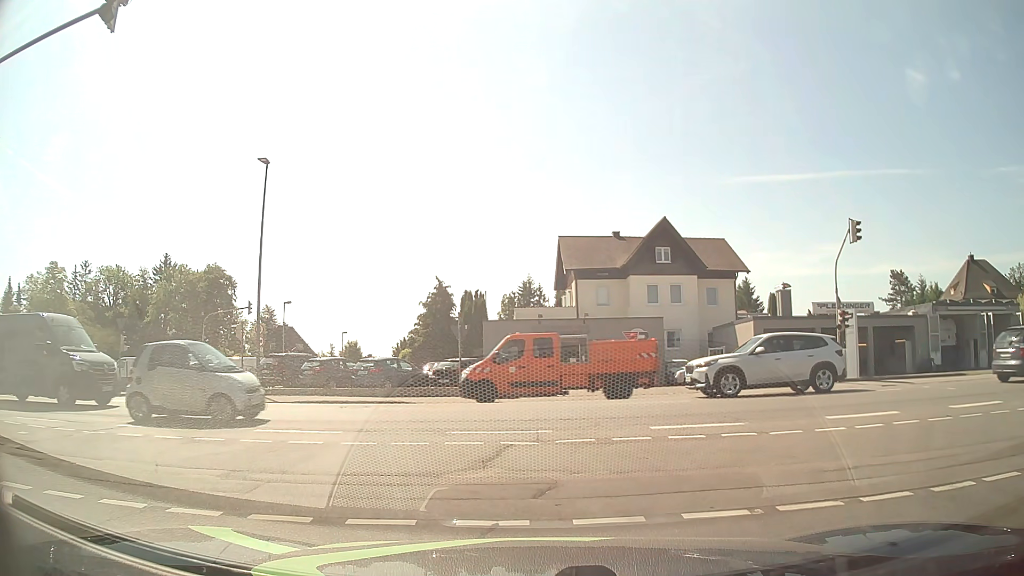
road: residential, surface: asphalt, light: Day
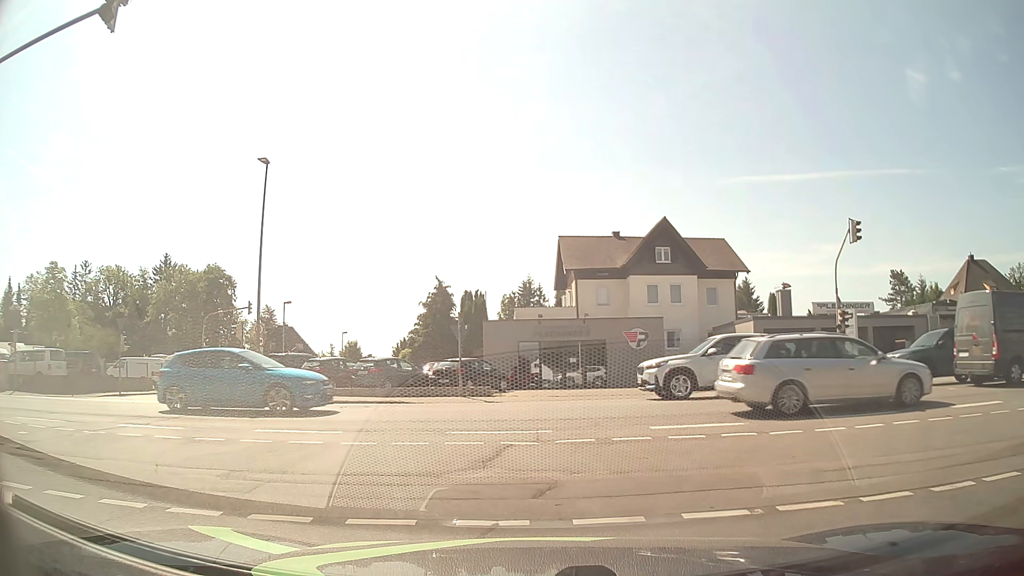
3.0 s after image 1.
(0.0, 0.0) m; 0°
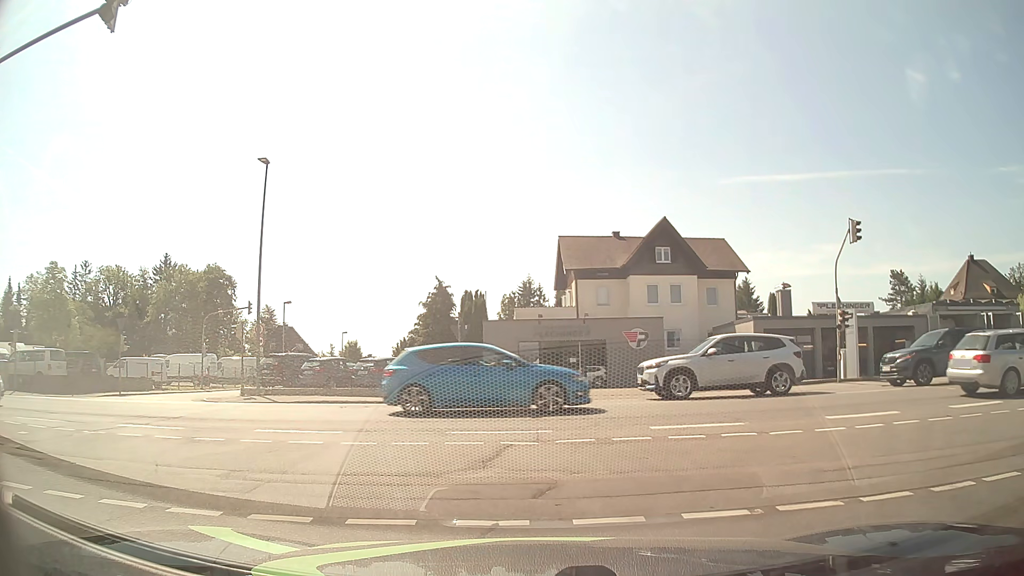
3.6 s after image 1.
(0.0, 0.0) m; 0°
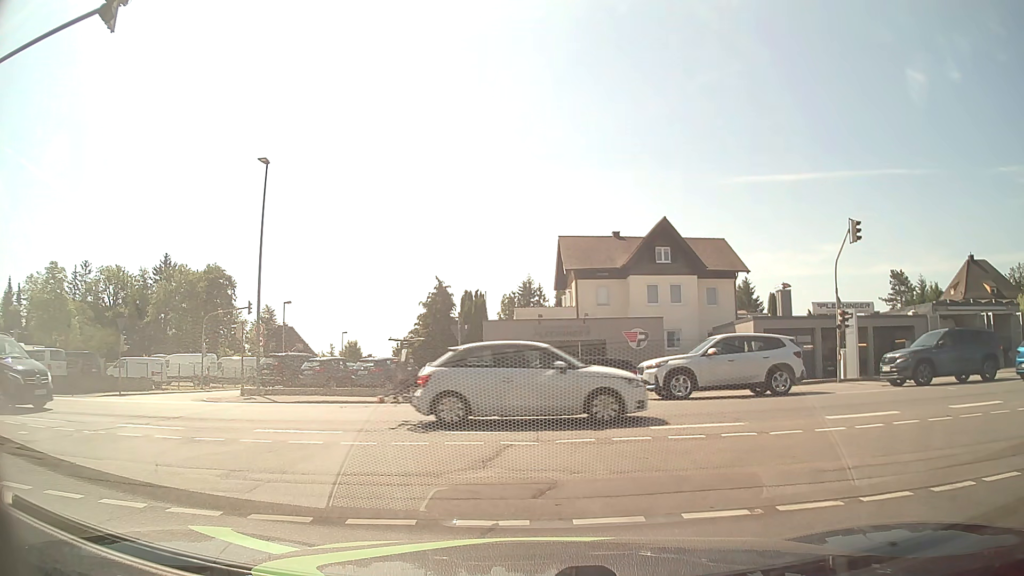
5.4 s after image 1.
(0.0, 0.0) m; 0°
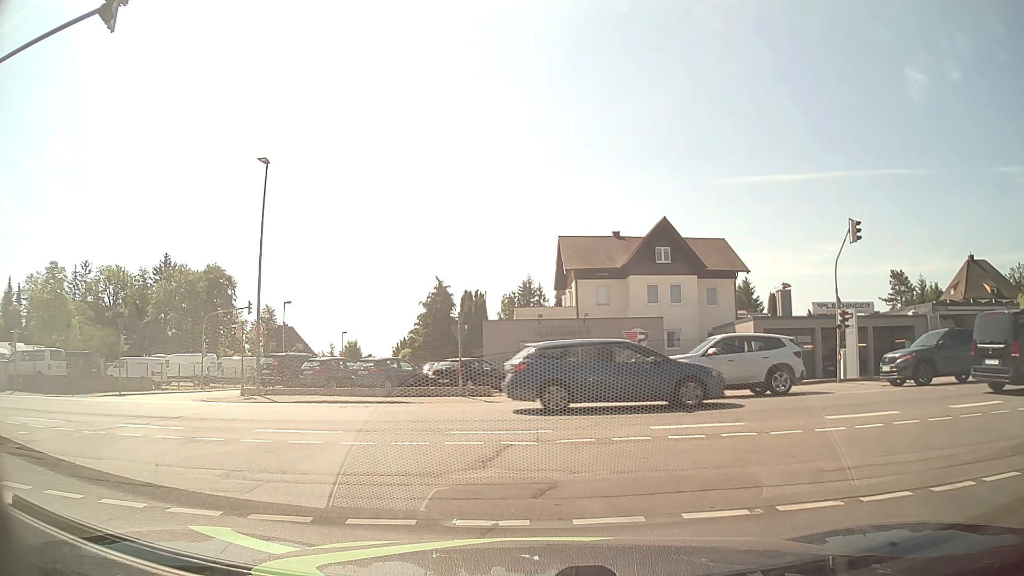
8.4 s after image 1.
(0.0, 0.0) m; 0°
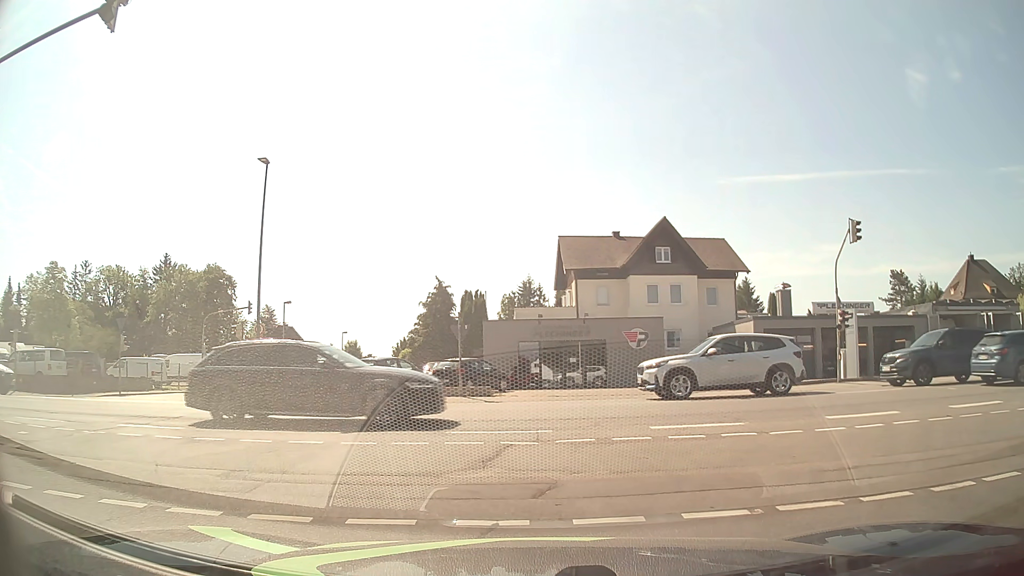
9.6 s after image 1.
(0.0, 0.0) m; 0°
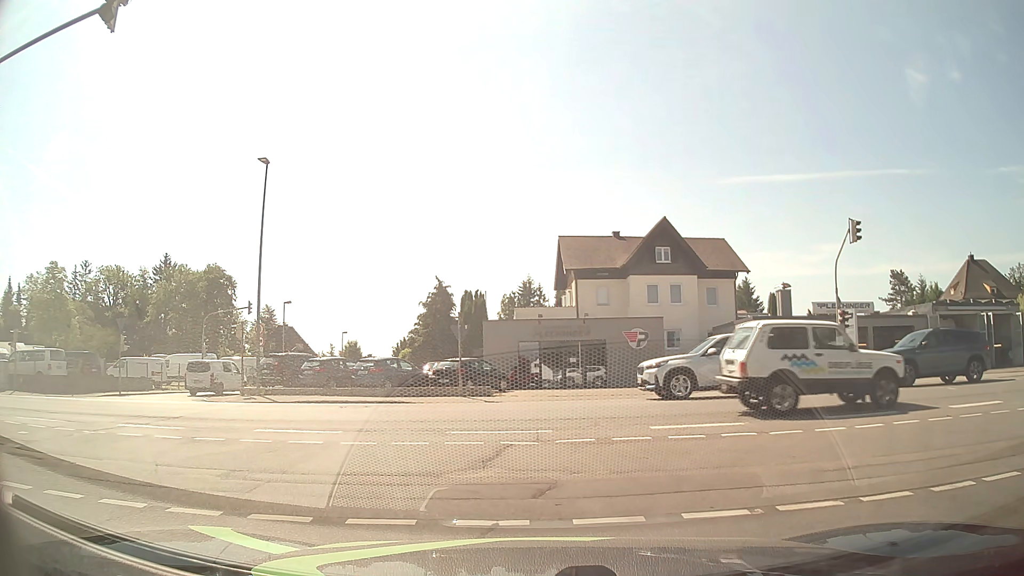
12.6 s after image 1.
(0.0, 0.0) m; 0°
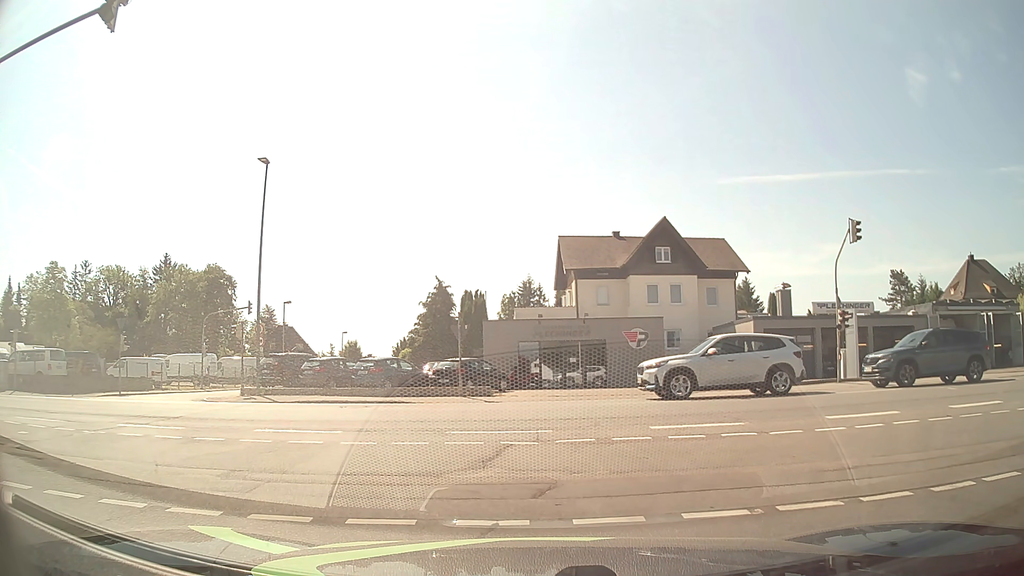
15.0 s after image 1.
(0.0, 0.0) m; 0°
